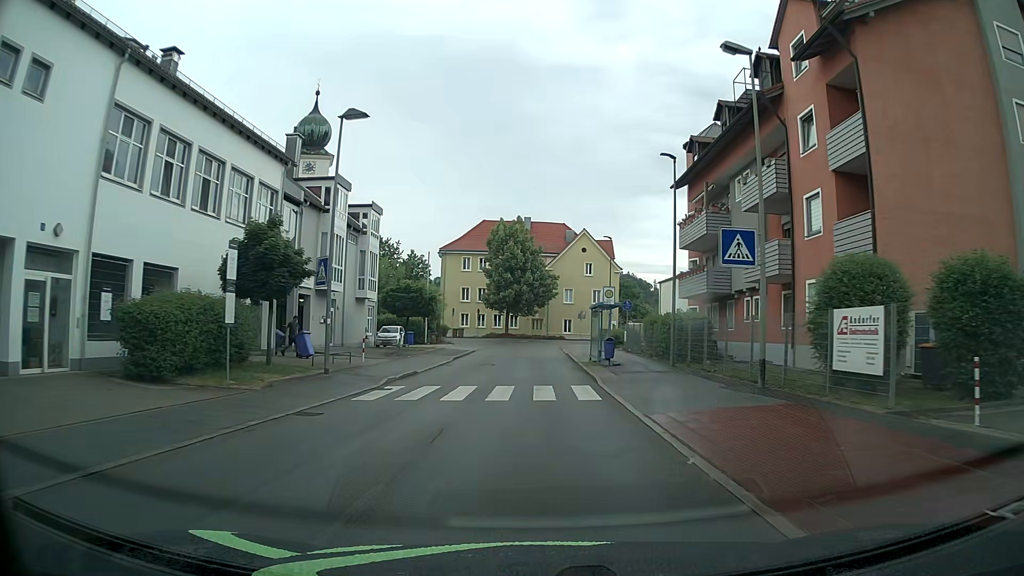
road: unclassified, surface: asphalt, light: Day
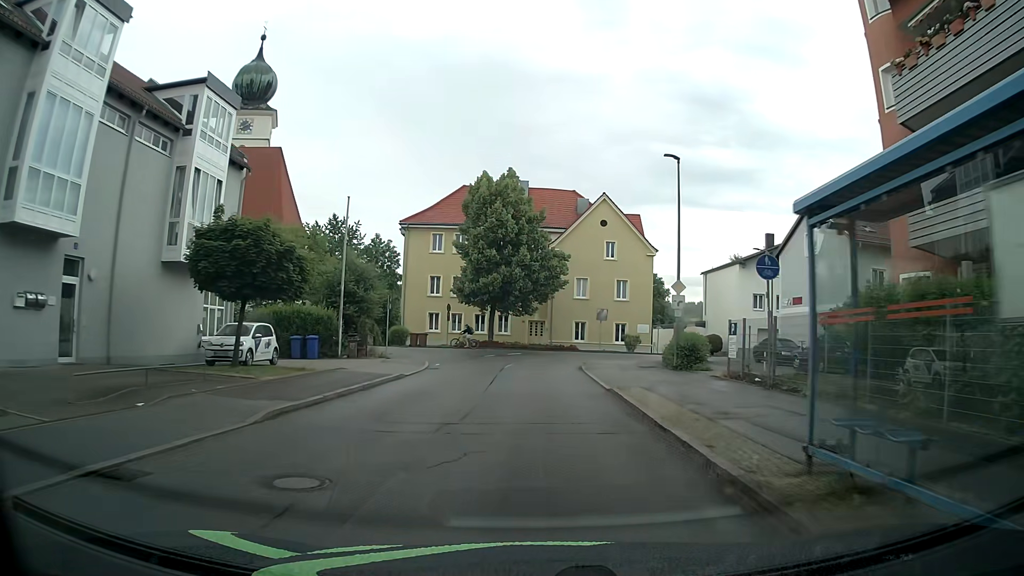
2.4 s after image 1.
(0.0, +24.4) m; 0°
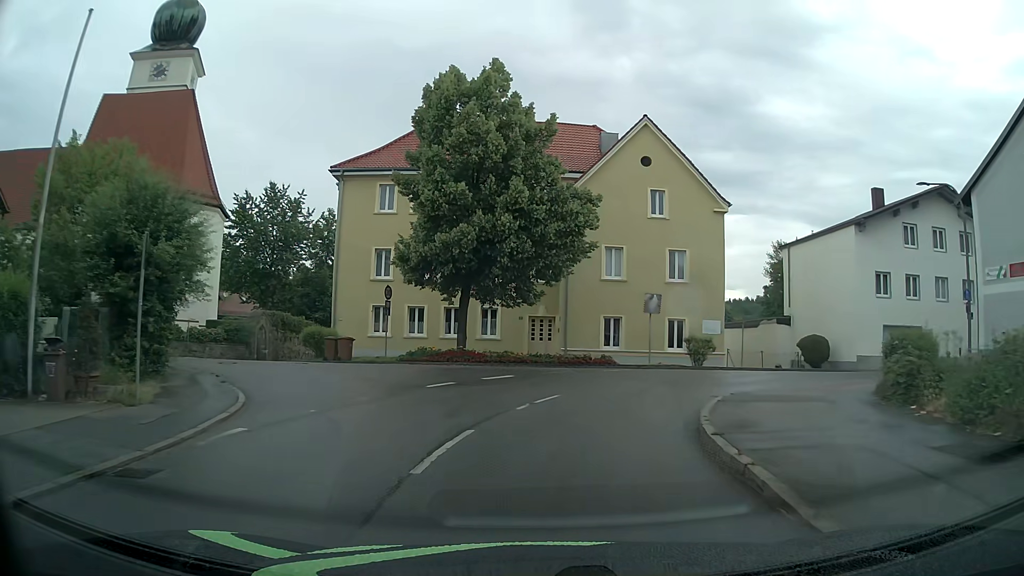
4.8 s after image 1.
(-0.2, +21.2) m; -1°
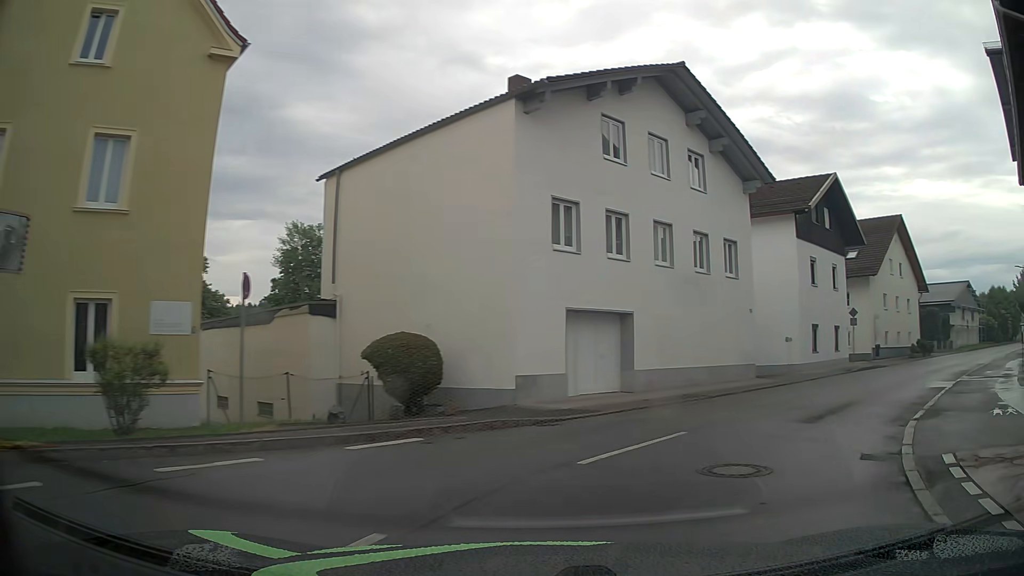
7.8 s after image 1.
(+5.5, +20.3) m; +44°
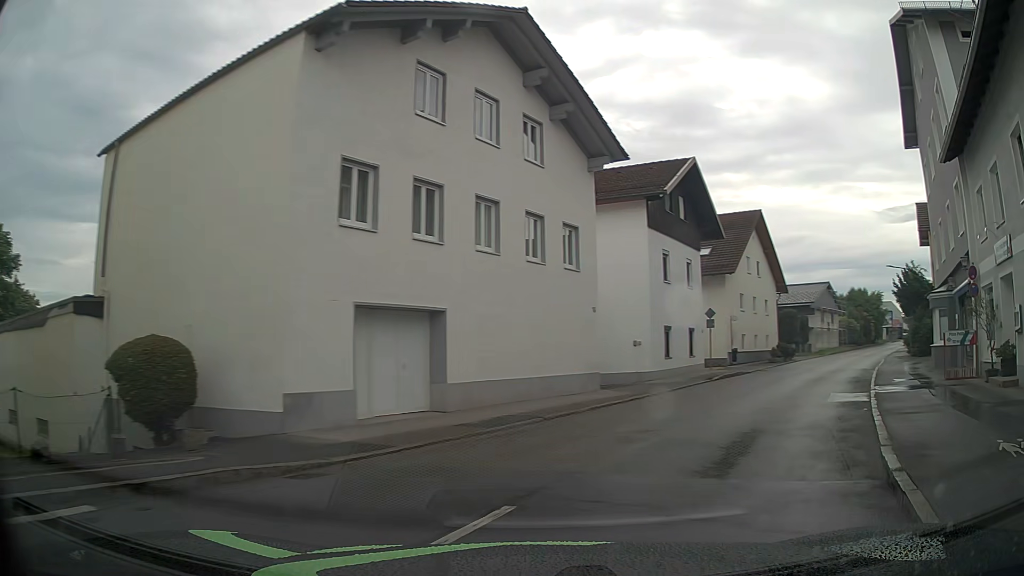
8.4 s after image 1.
(+0.5, +4.4) m; +14°
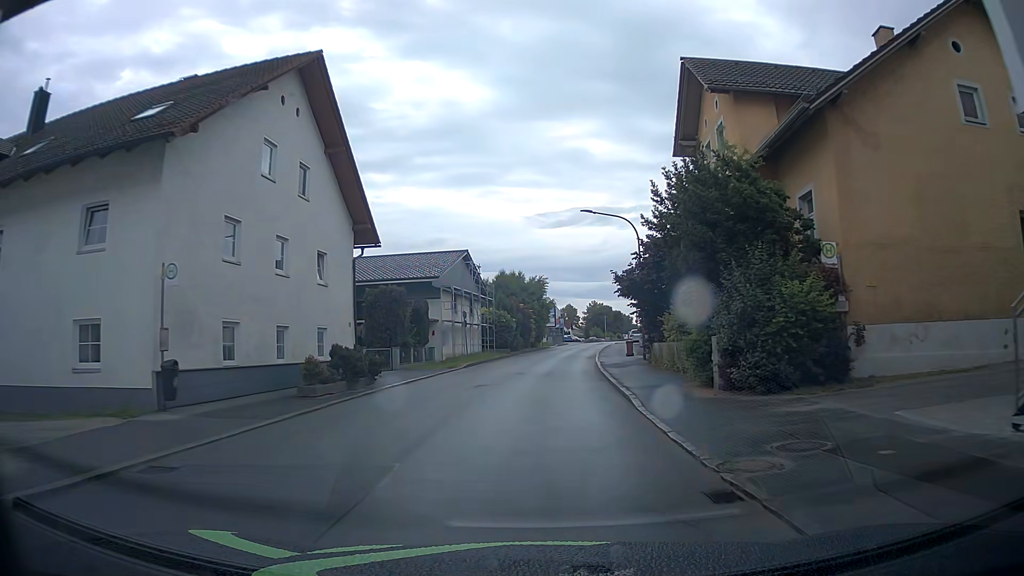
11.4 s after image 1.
(+10.8, +25.8) m; +30°
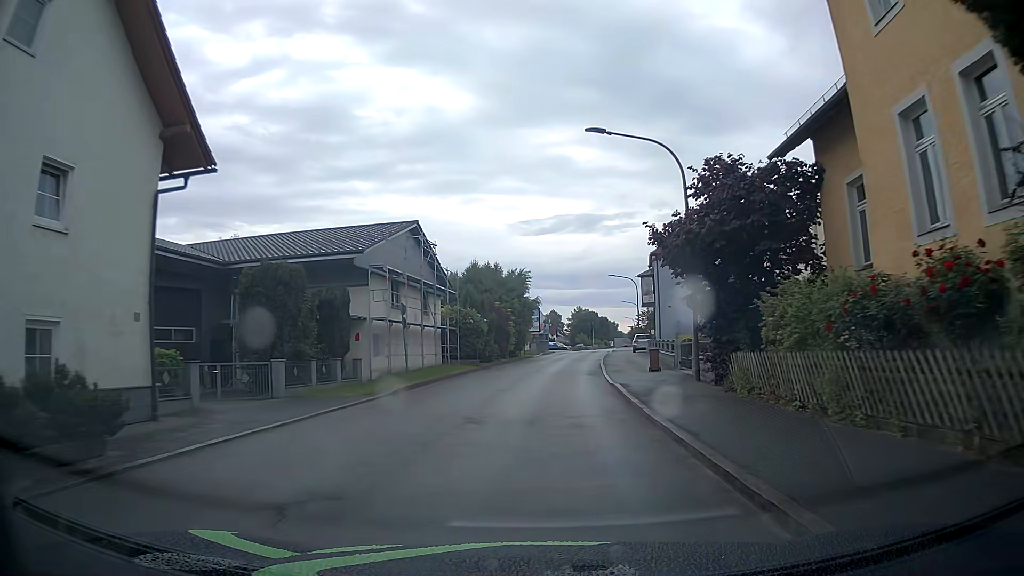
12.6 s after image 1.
(+0.2, +13.8) m; +3°
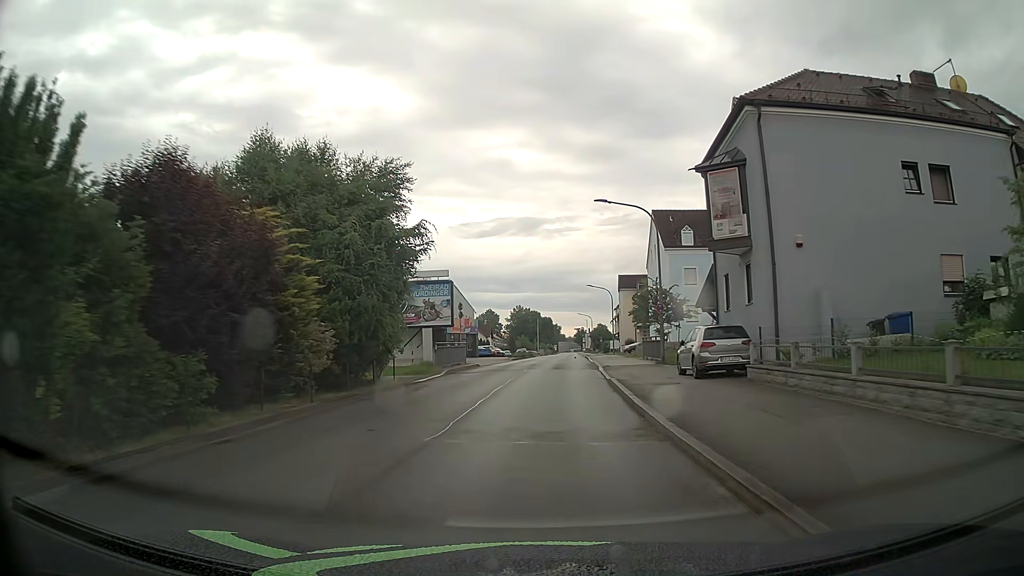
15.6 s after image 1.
(+0.8, +36.2) m; +4°
(0, +10) (+1, +20) (+1, +30) (+2, +40) (+2, +50) (+3, +60) (+3, +70) (+4, +80) (+5, +90) (+5, +100) m
